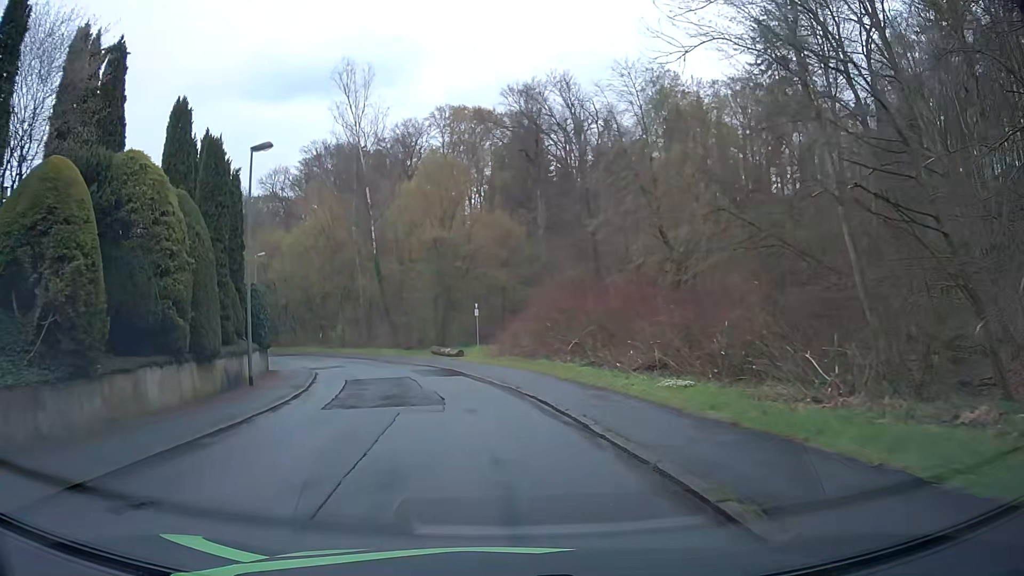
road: residential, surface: asphalt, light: Day
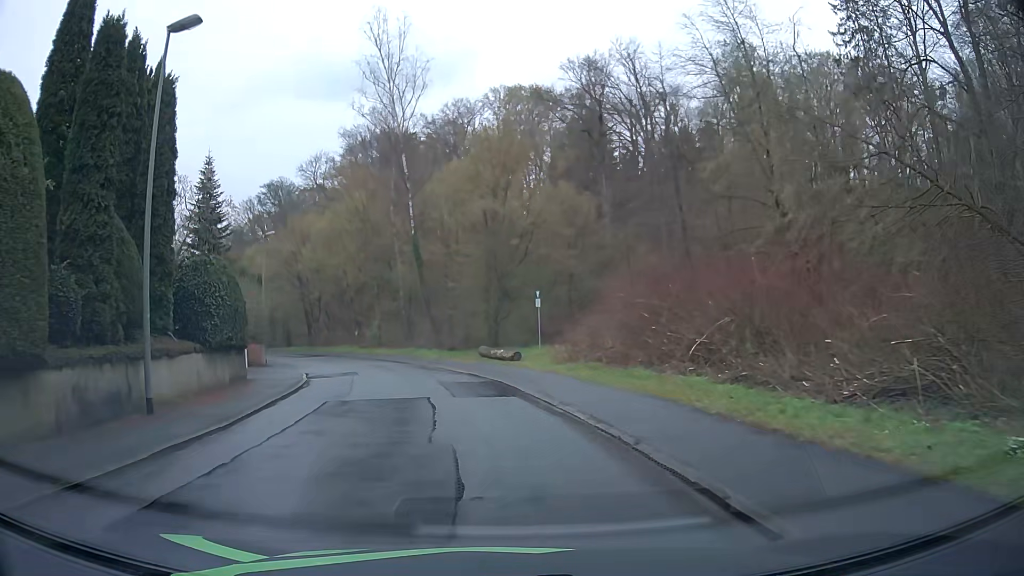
(-0.5, +10.2) m; -6°
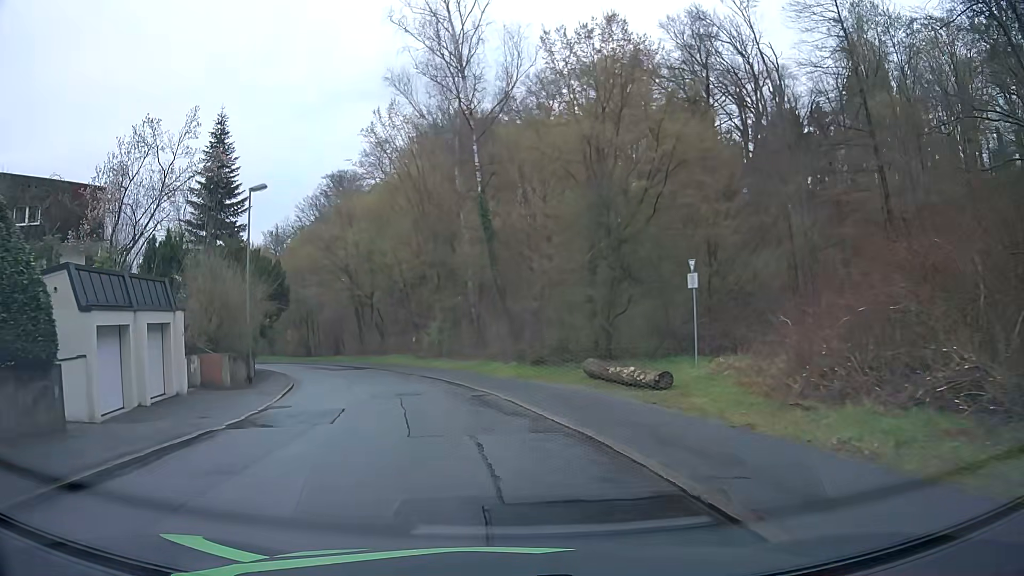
(-0.8, +15.2) m; -6°
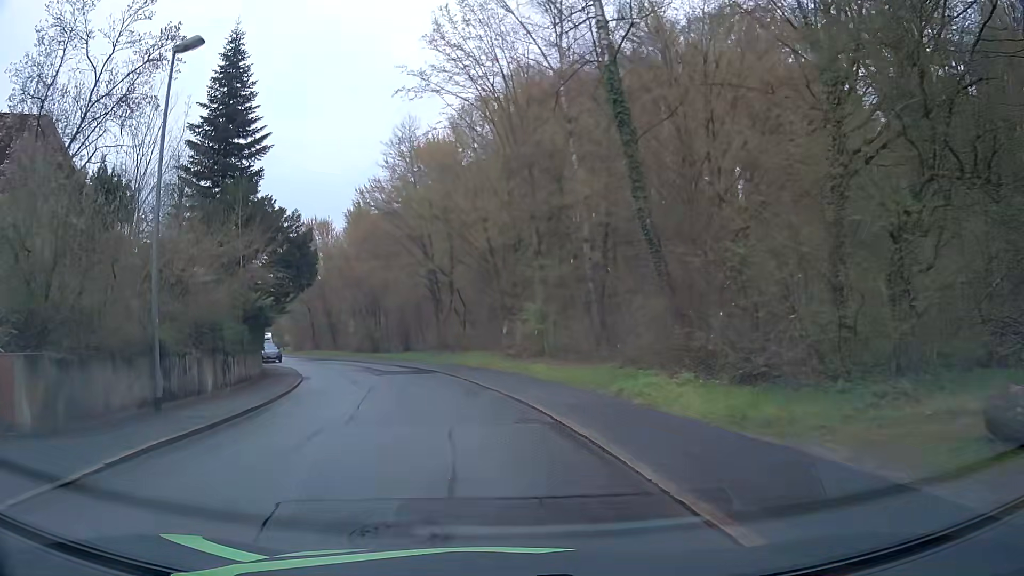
(-1.2, +14.7) m; -9°
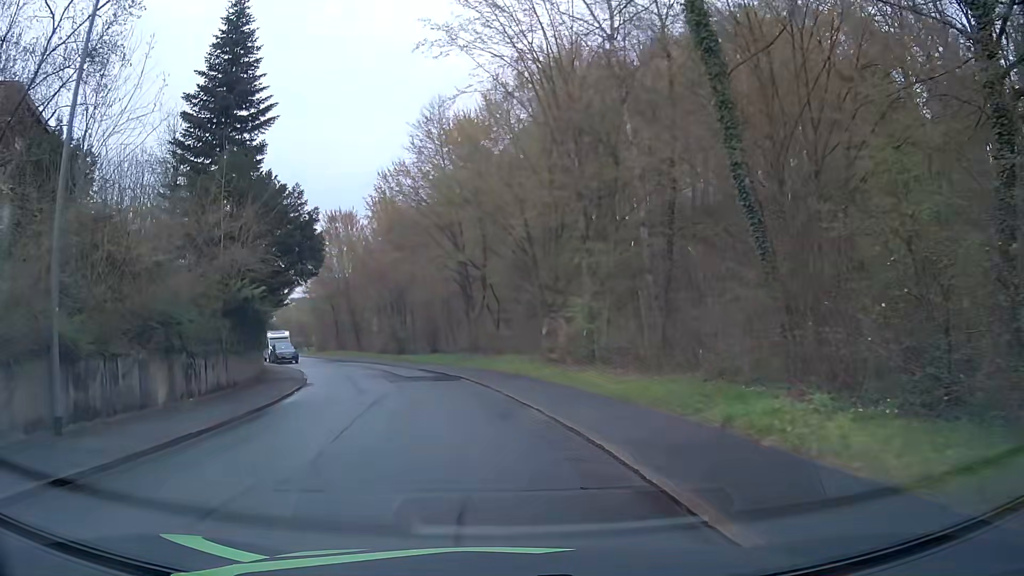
(-0.2, +4.8) m; -4°
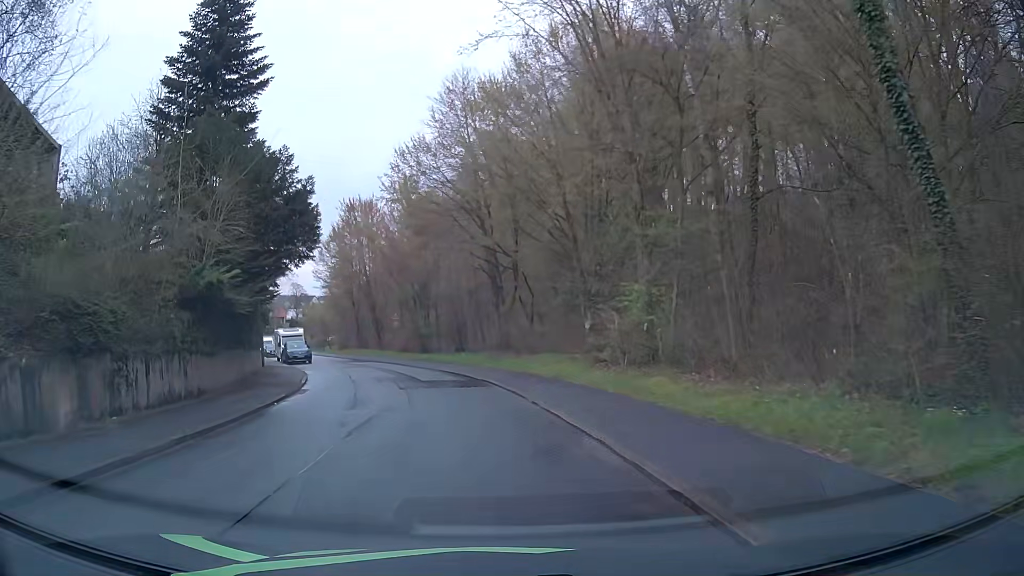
(-0.1, +4.8) m; -2°
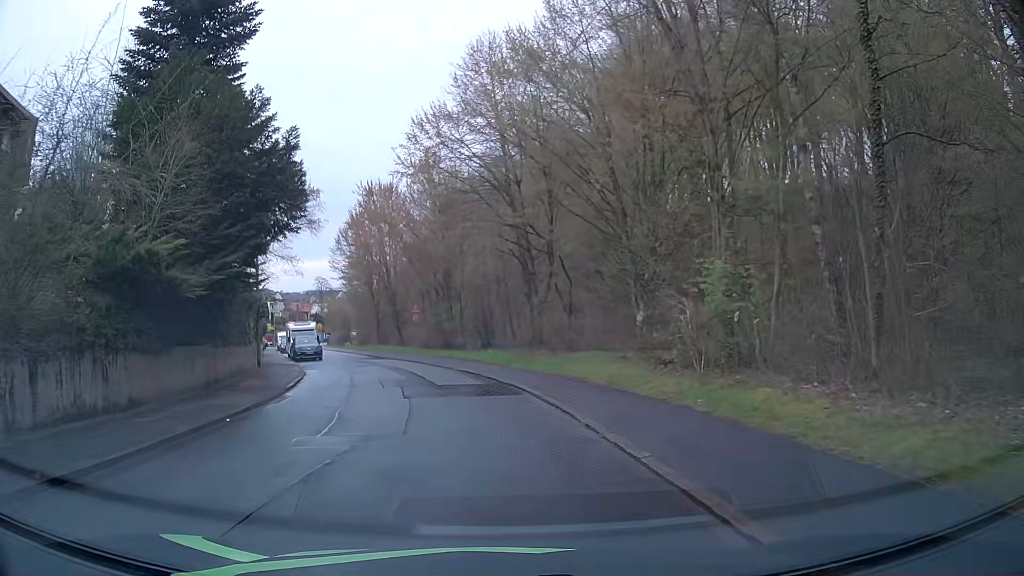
(-0.1, +4.8) m; -4°
